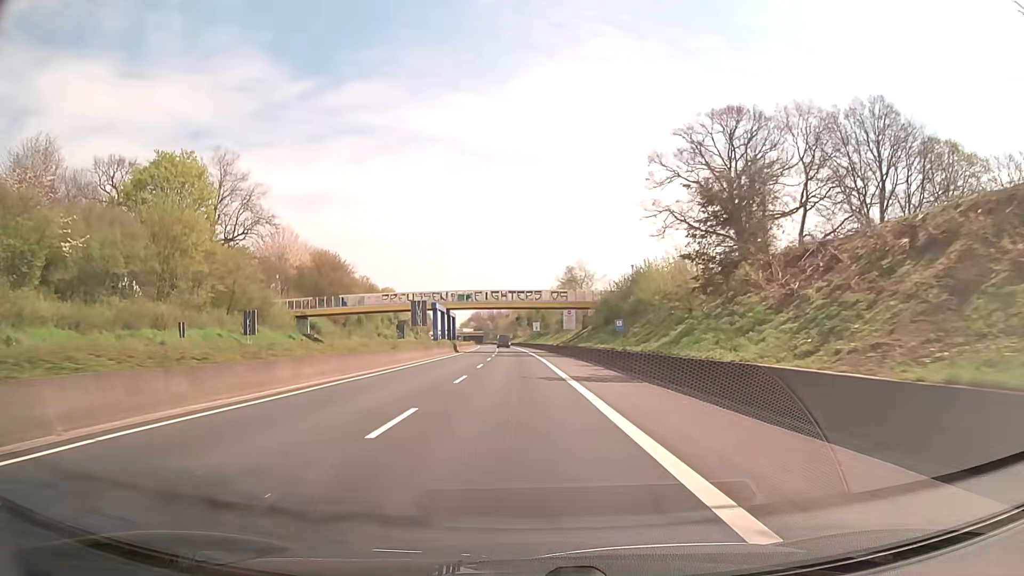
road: trunk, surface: asphalt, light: Day
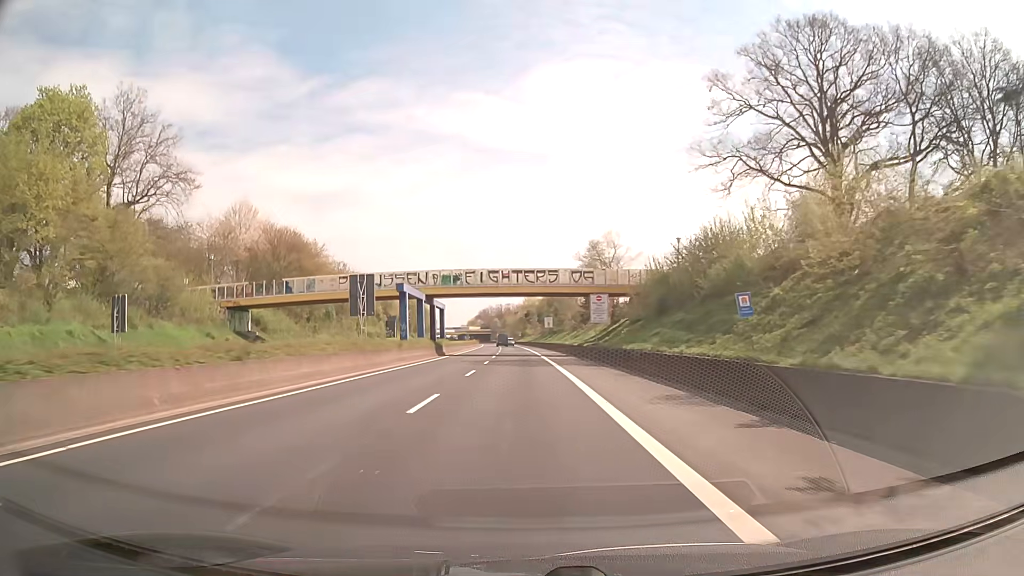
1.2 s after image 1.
(-0.1, +21.1) m; 0°
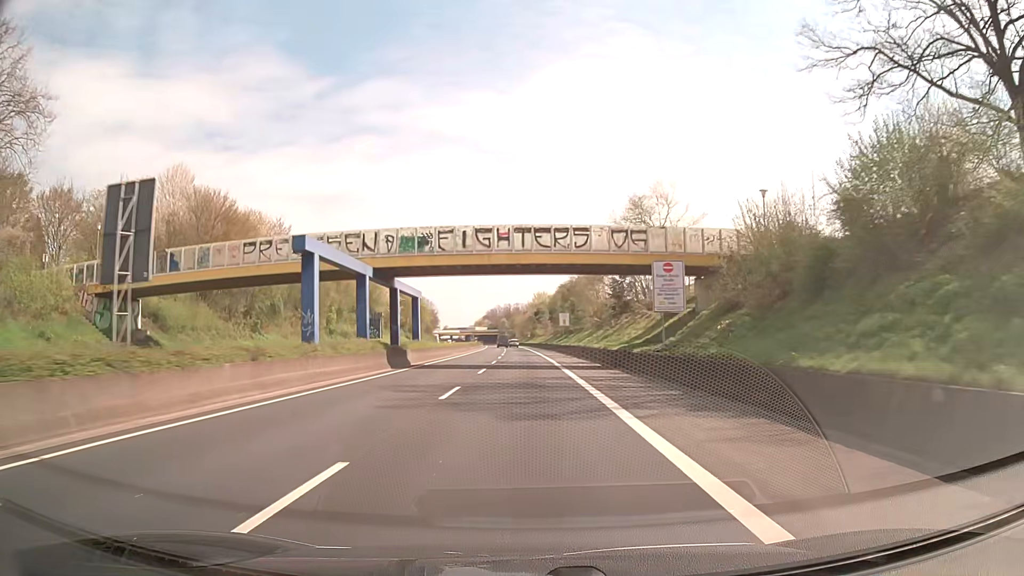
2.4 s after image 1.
(-0.2, +21.1) m; -1°
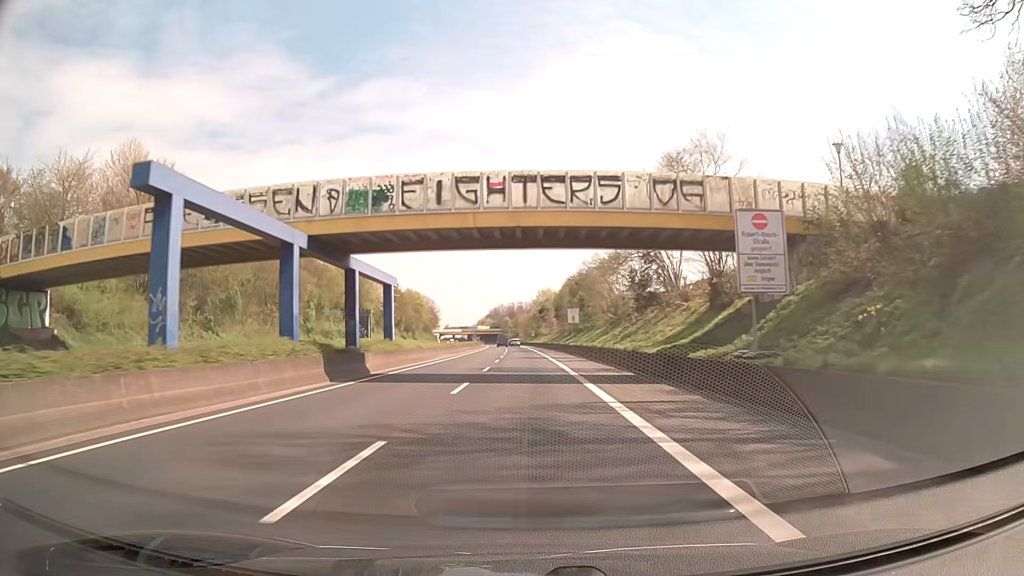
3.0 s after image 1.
(0.0, +10.6) m; 0°
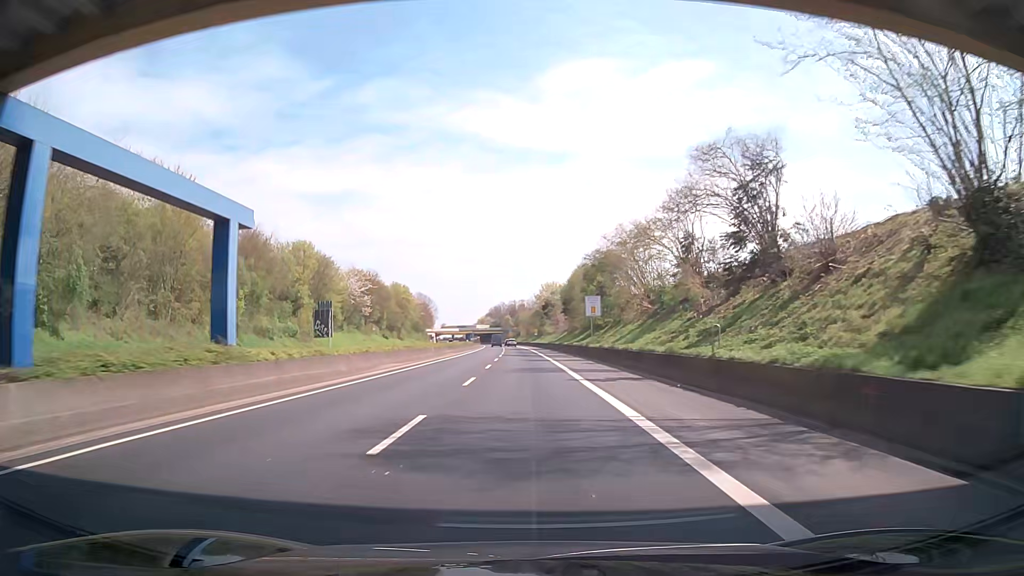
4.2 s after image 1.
(0.0, +21.2) m; 0°
(0, +10) (0, +20) (0, +30) (0, +40) (-1, +50) (-1, +60) (-1, +70) (-1, +80) (-2, +90) (-2, +100) m
